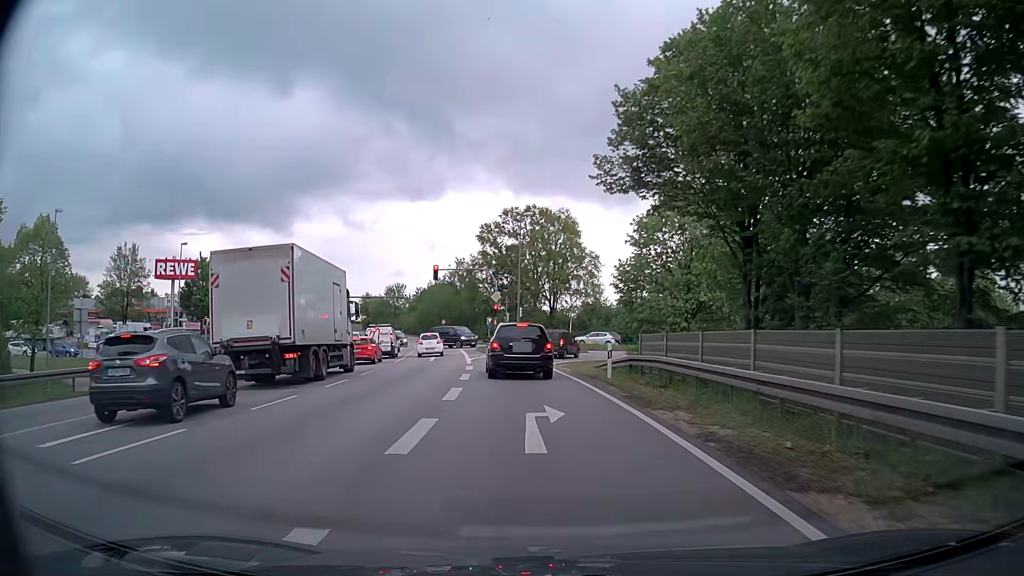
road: primary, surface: asphalt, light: Day
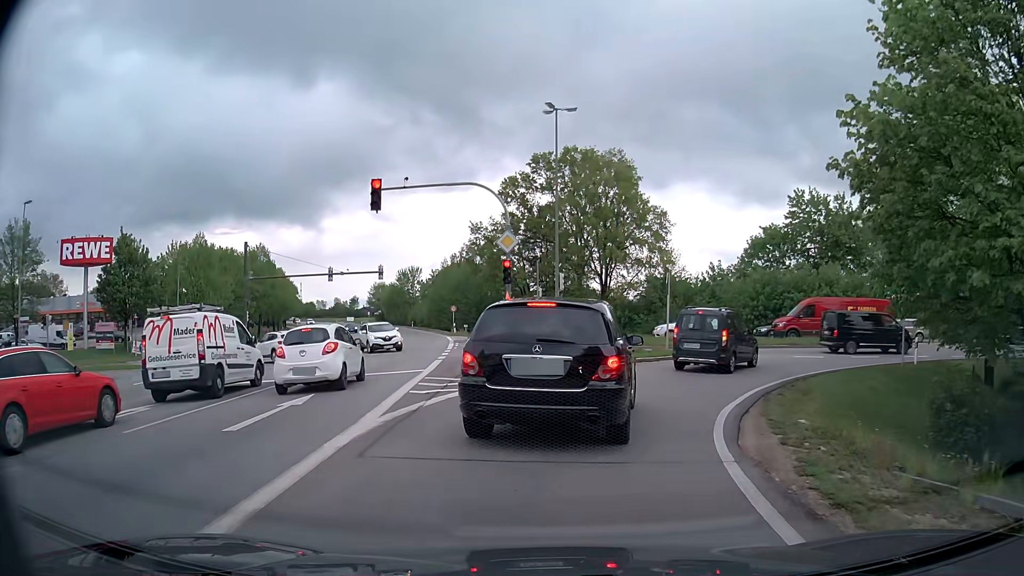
(-1.1, +27.0) m; -3°
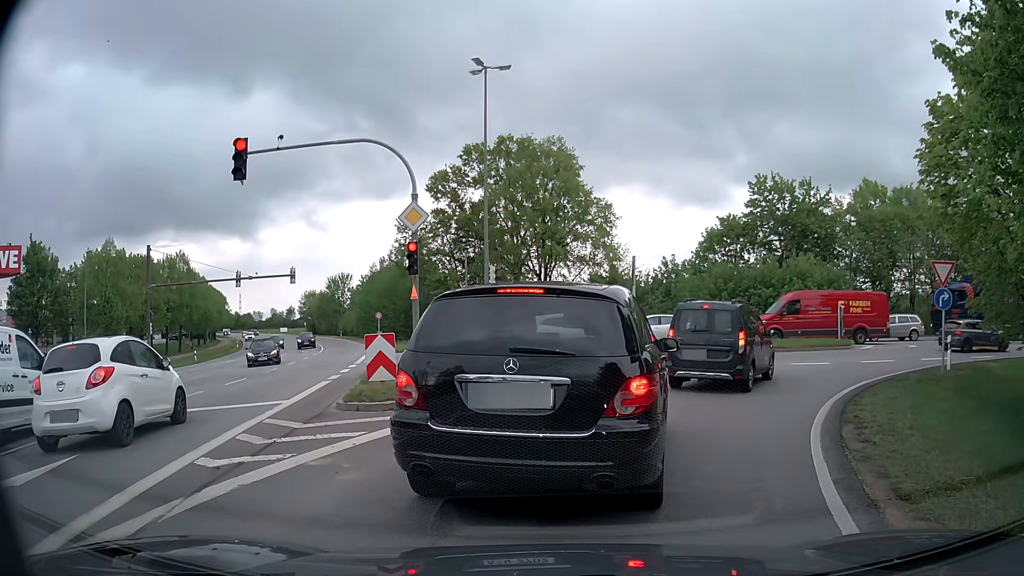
(+0.2, +6.1) m; +5°
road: secondary_link
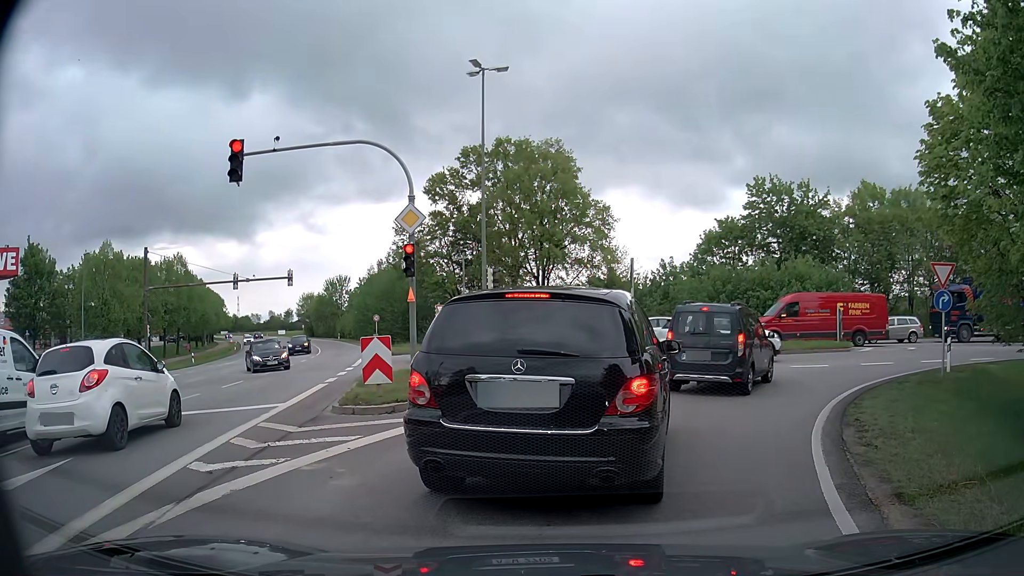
(0.0, +0.1) m; 0°
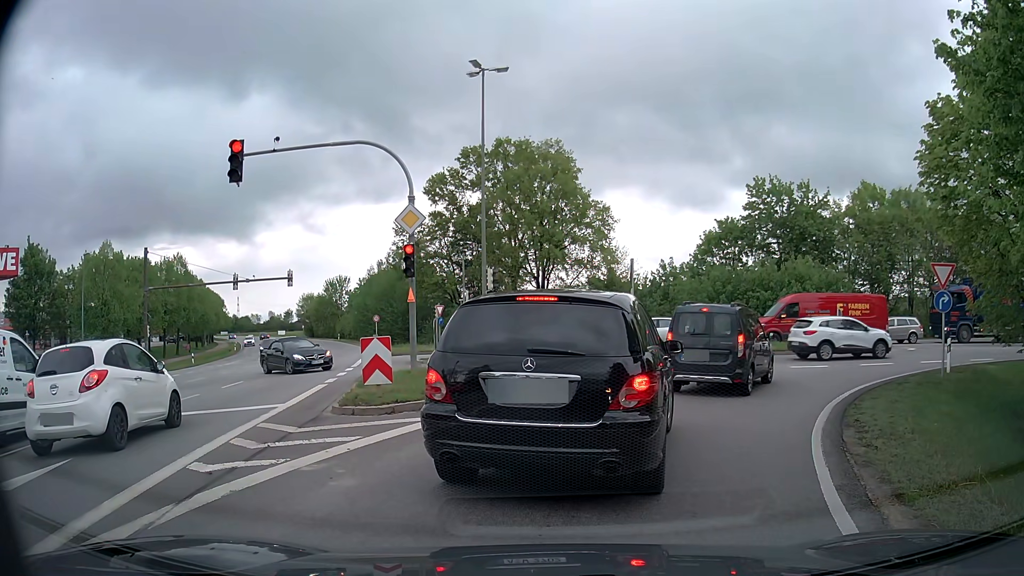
(0.0, 0.0) m; 0°
